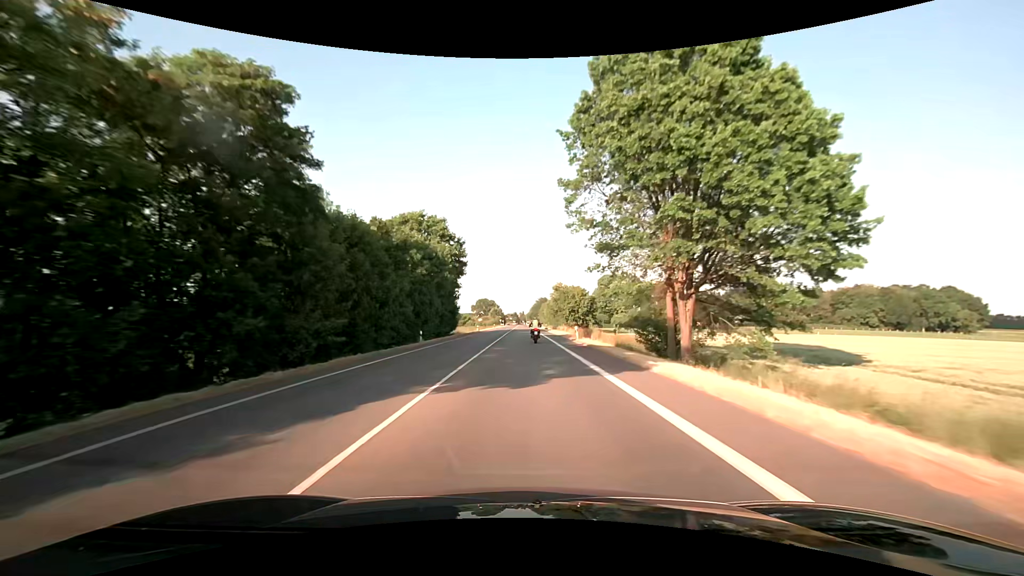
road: secondary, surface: asphalt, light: Day
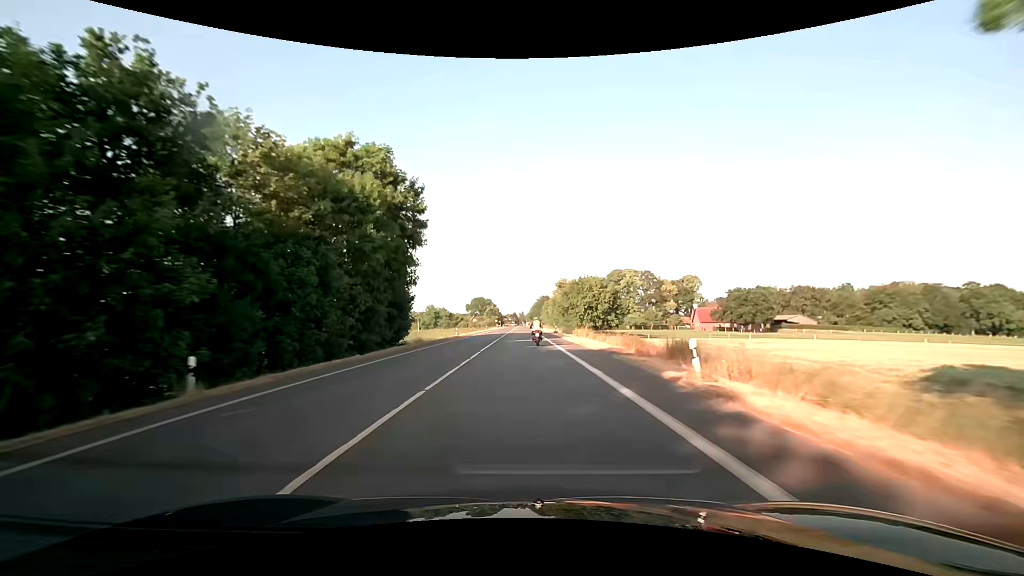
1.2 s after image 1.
(0.0, +26.9) m; 0°
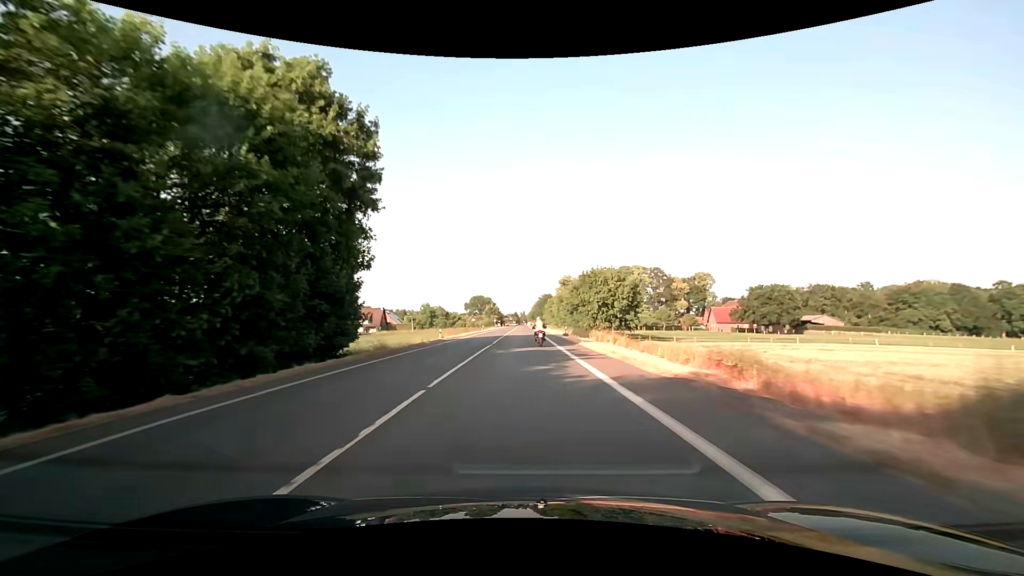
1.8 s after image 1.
(+0.1, +12.7) m; 0°
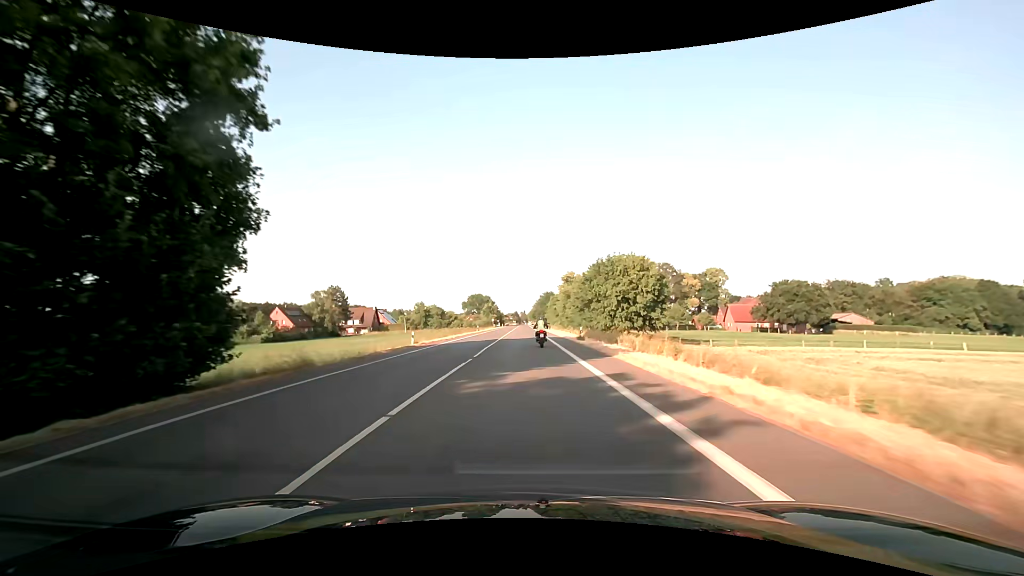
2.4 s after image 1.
(0.0, +12.3) m; 0°
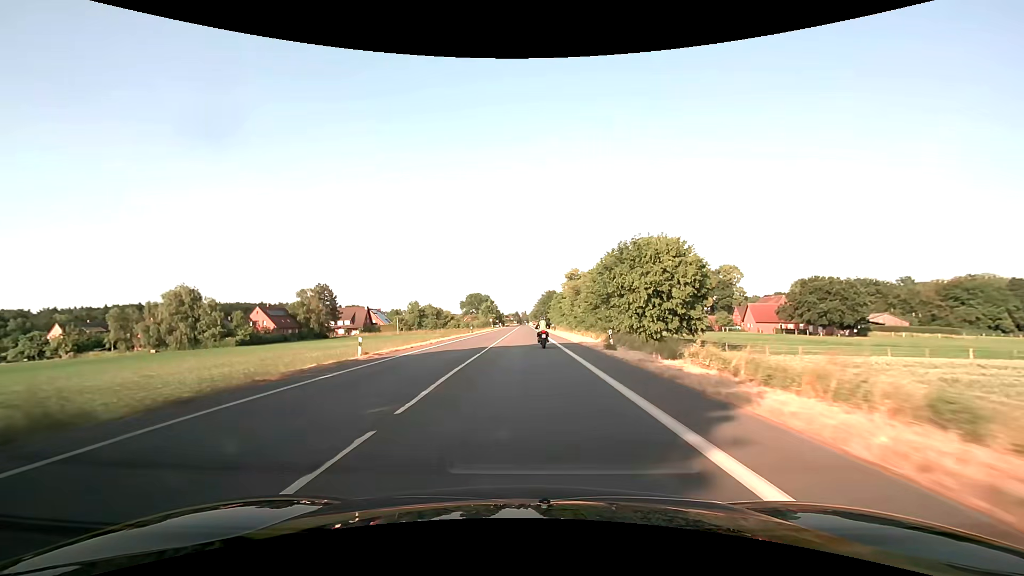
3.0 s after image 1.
(0.0, +11.8) m; 0°
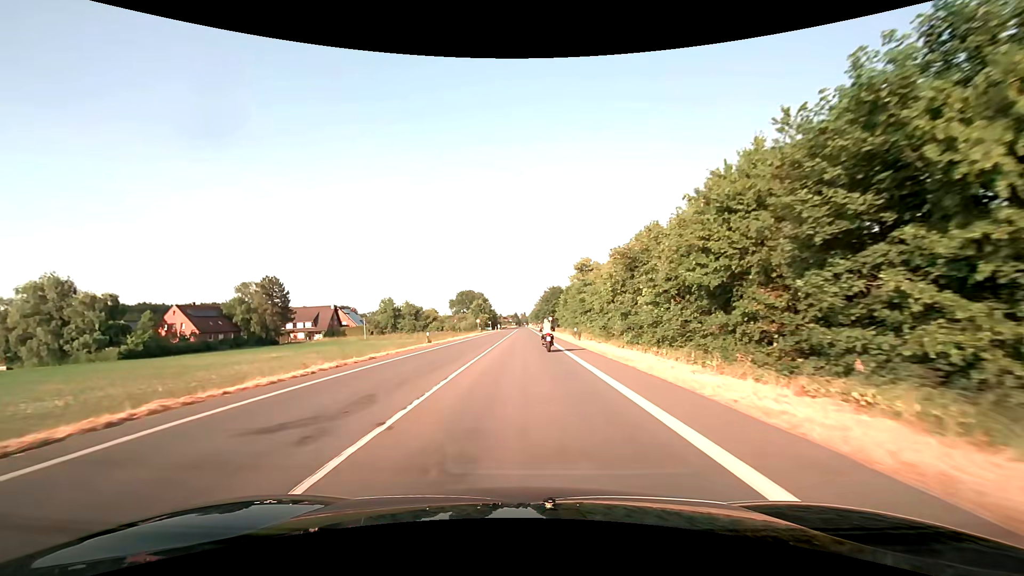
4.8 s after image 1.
(0.0, +33.3) m; 0°
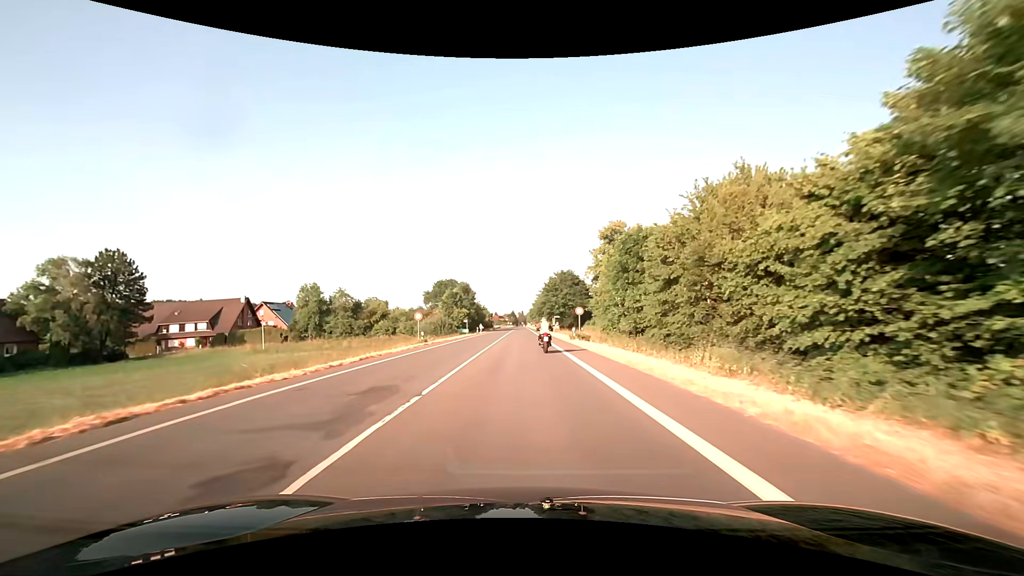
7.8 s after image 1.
(+0.1, +50.4) m; 0°
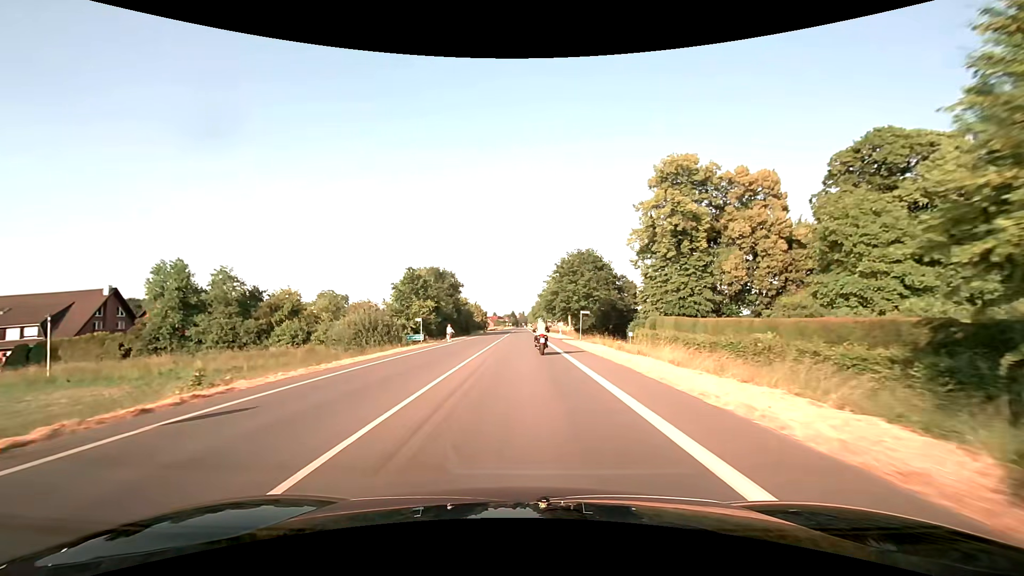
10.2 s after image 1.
(0.0, +36.9) m; 0°
(0, +10) (0, +20) (0, +30) (0, +40) (0, +50) (0, +60) (0, +70) (-1, +80) (-1, +90) (-1, +100) m
